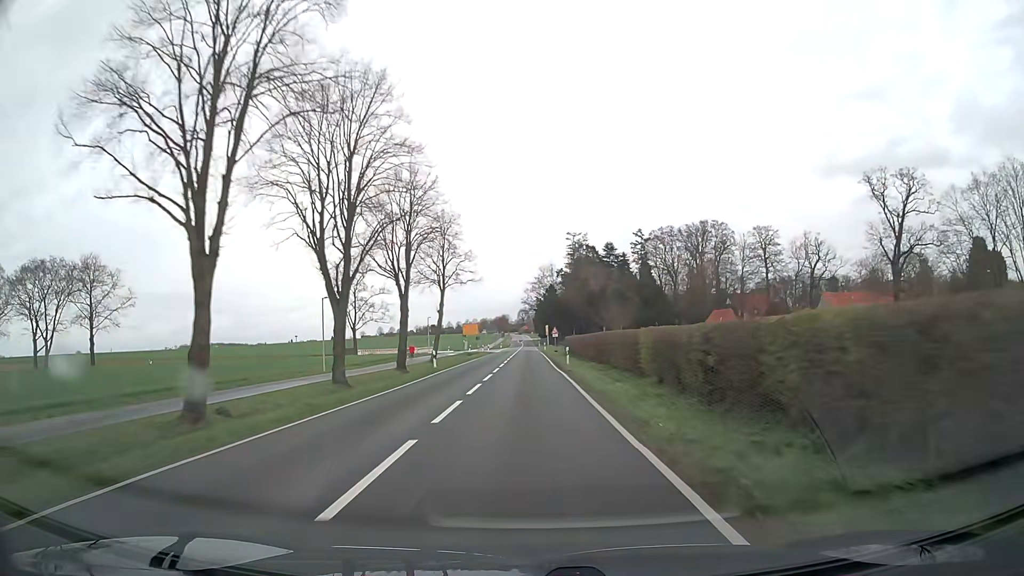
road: secondary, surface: asphalt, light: Day
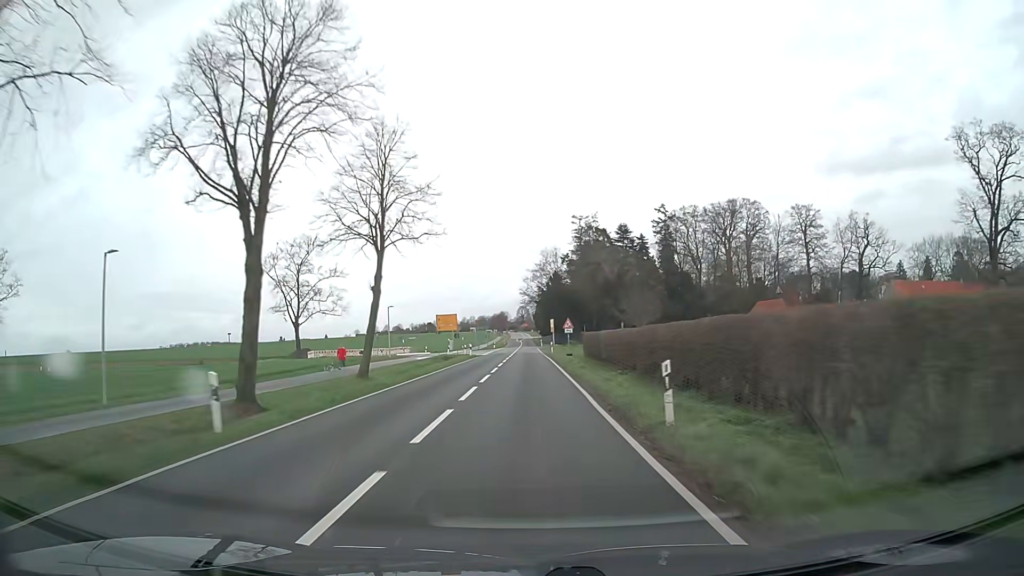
(0.0, +26.3) m; 0°
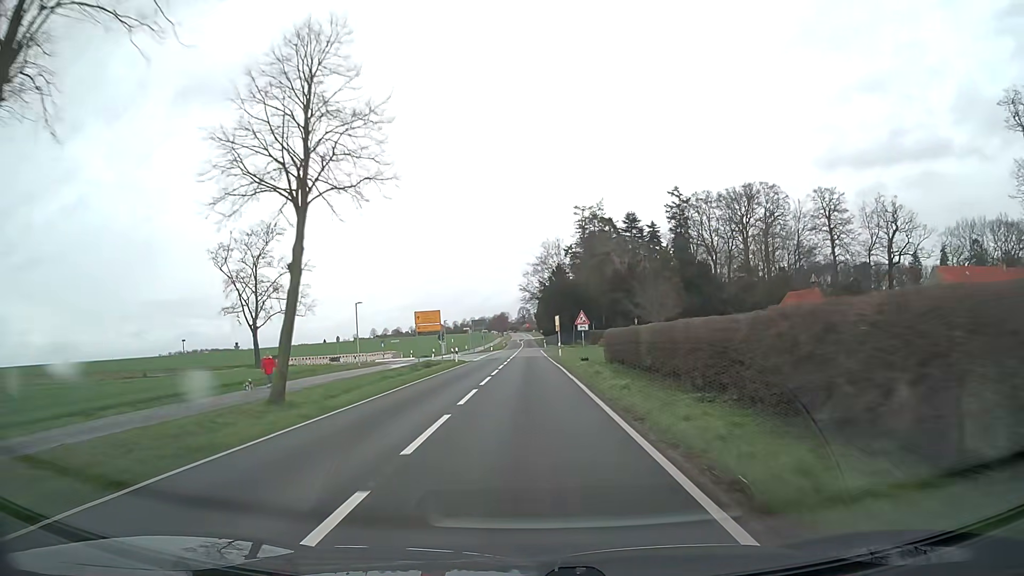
(0.0, +12.8) m; 0°
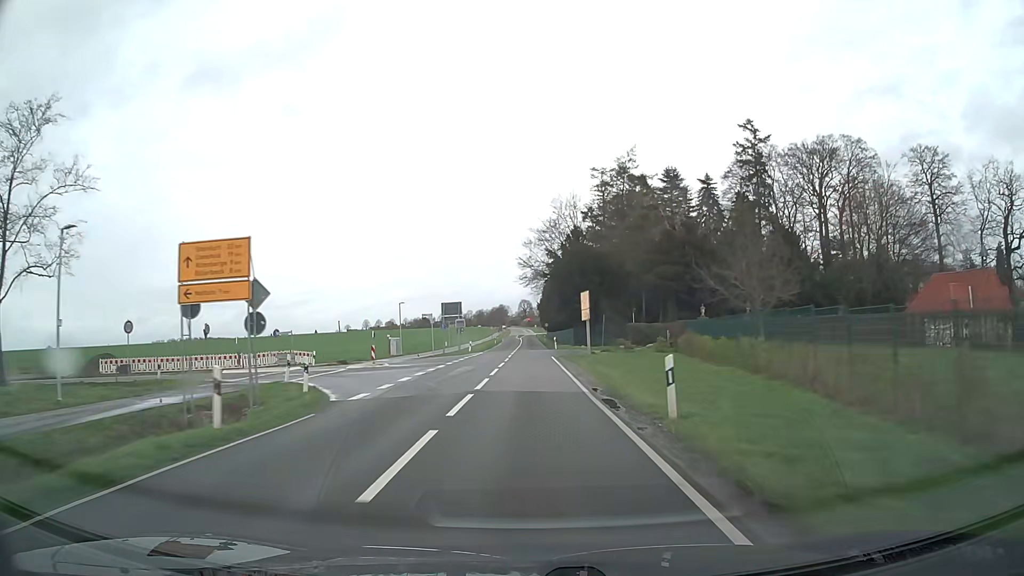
(+0.1, +36.8) m; 0°
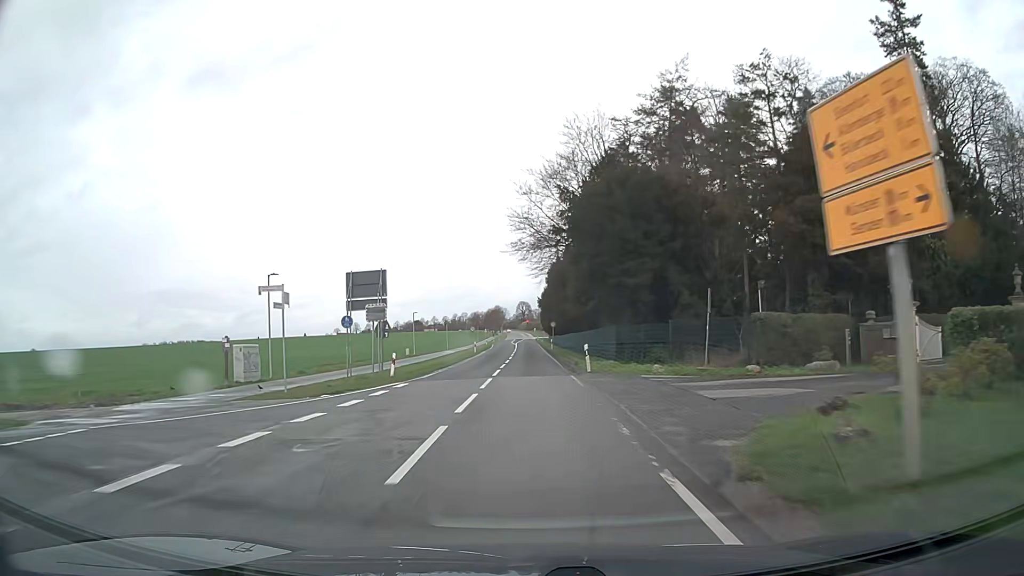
(0.0, +34.5) m; 0°
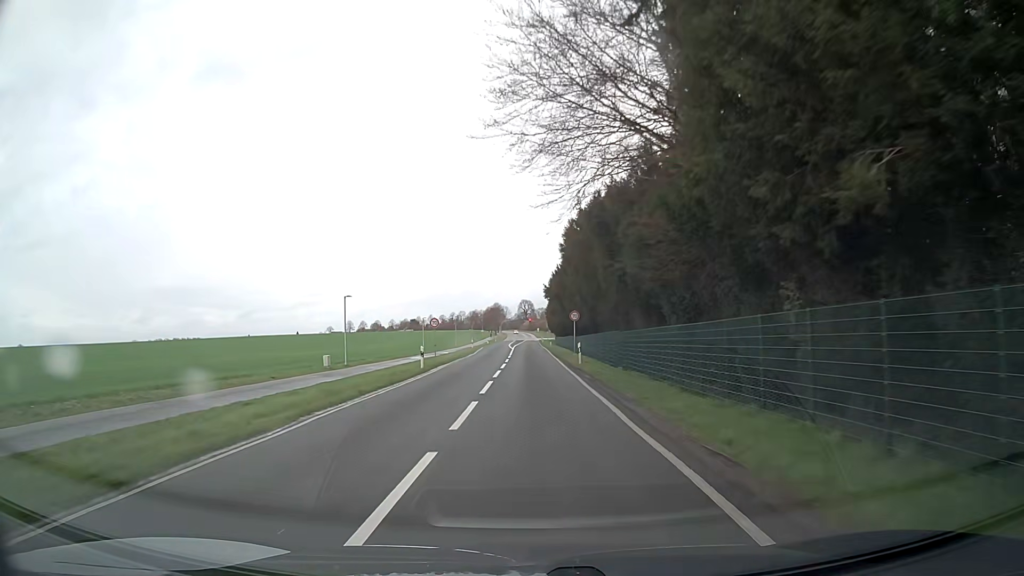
(-0.1, +32.0) m; 0°
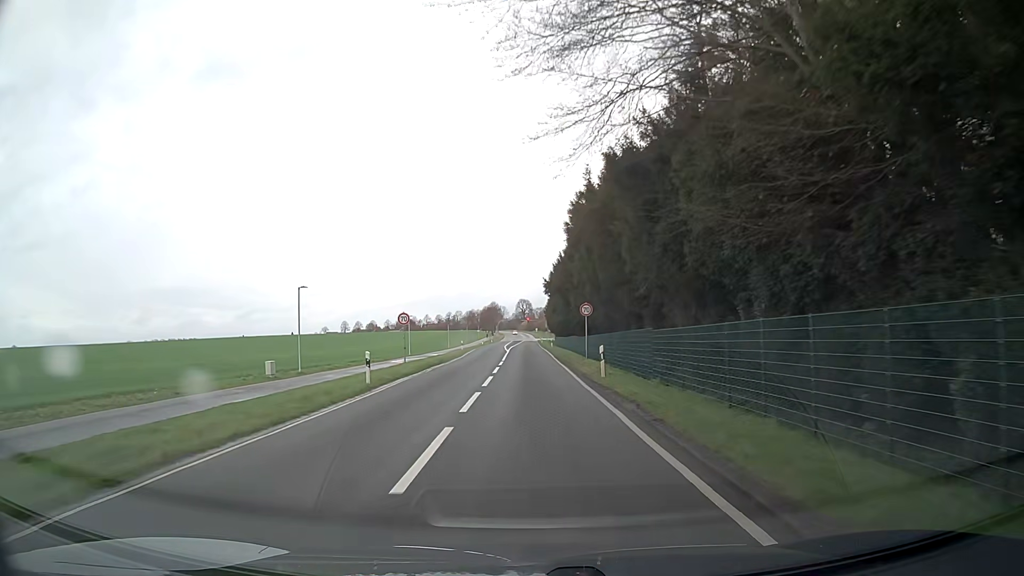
(0.0, +10.1) m; 0°
